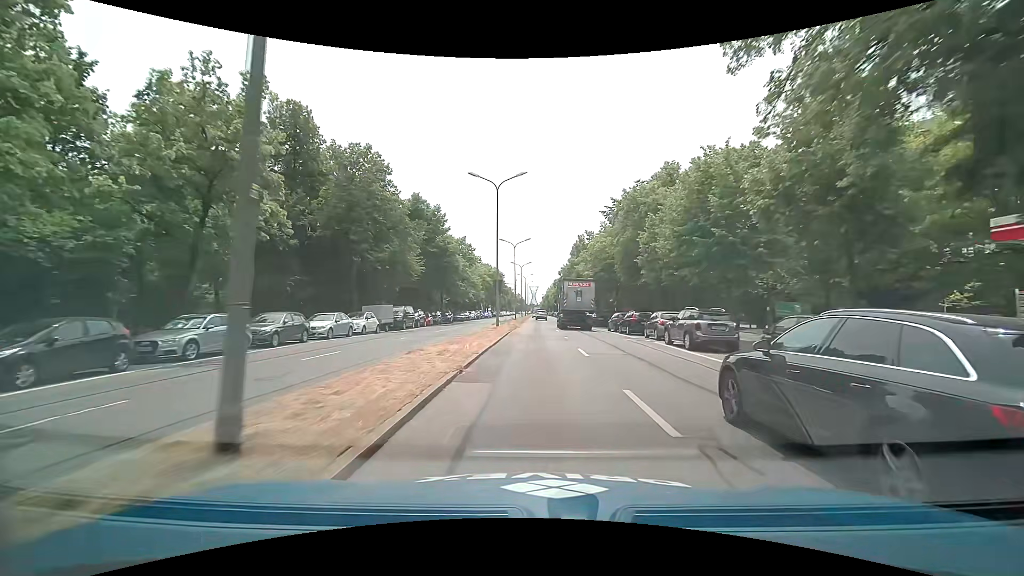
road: primary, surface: asphalt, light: Day
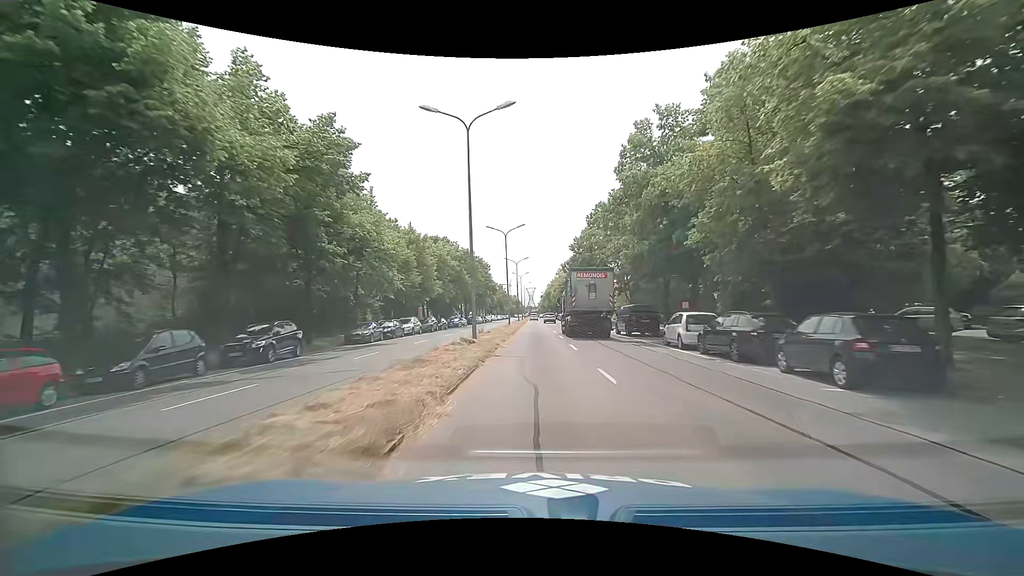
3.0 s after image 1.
(+0.6, +42.4) m; +1°
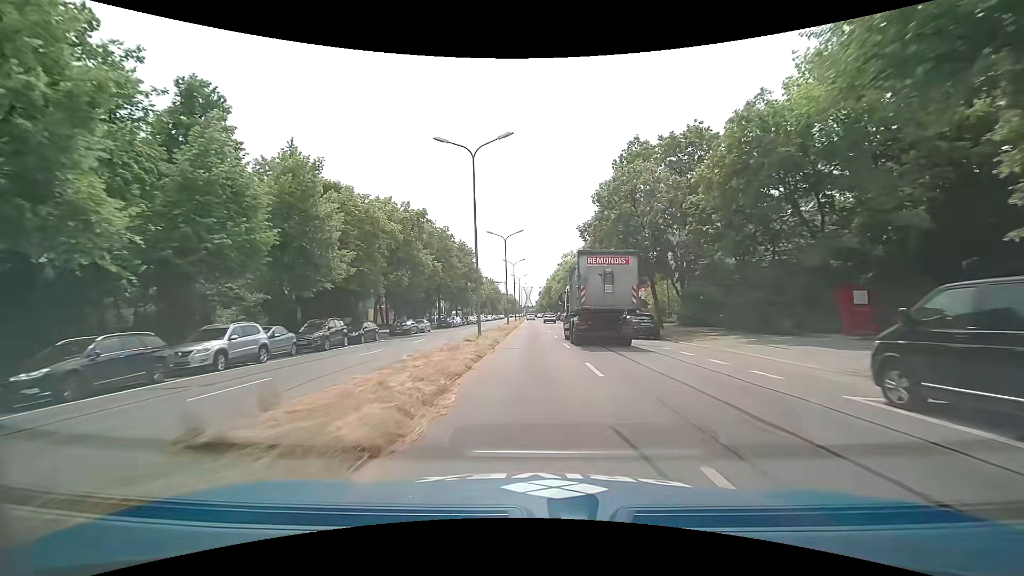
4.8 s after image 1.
(+0.1, +26.4) m; 0°
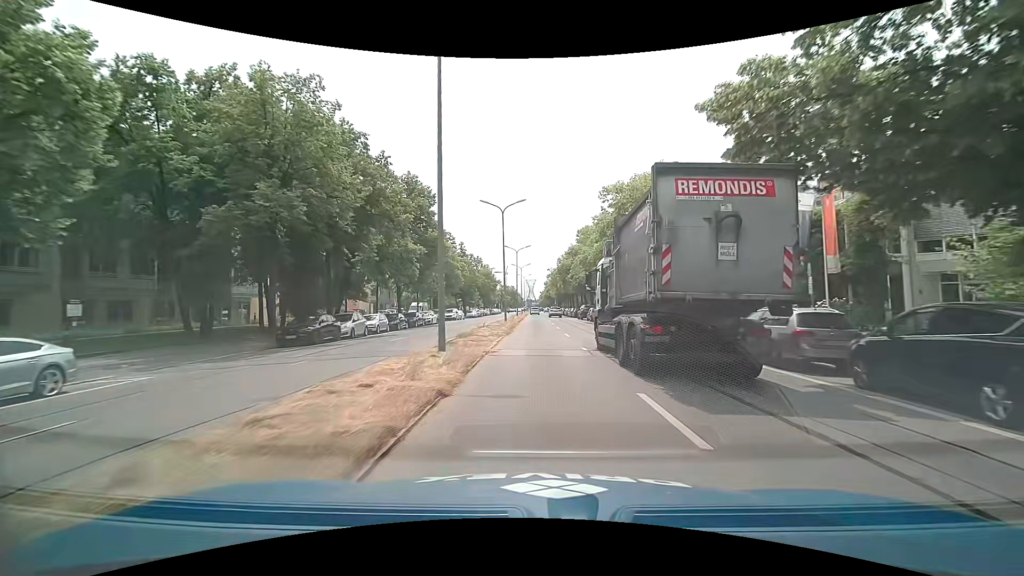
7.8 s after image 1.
(-0.1, +42.3) m; 0°
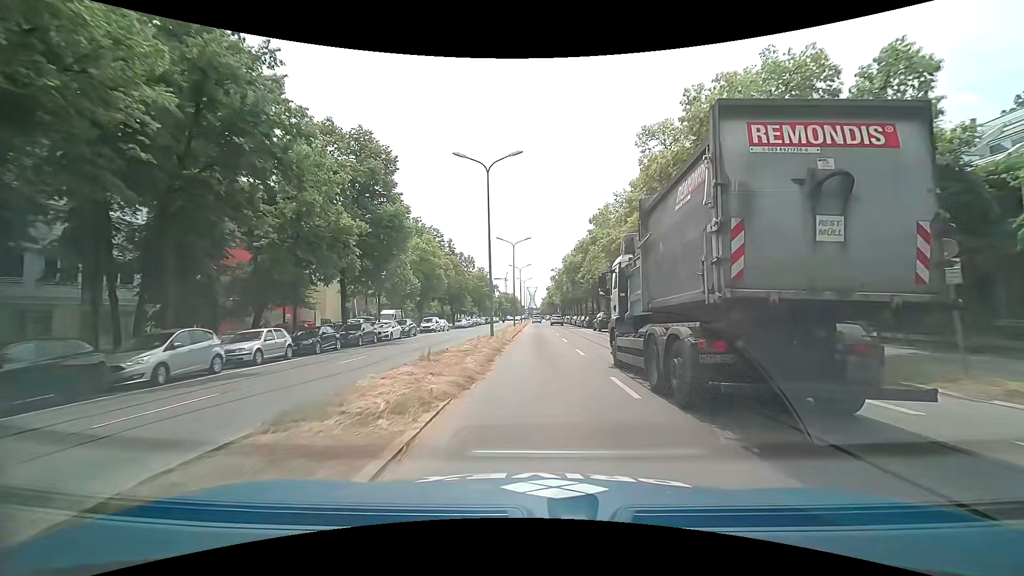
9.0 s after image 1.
(0.0, +15.2) m; 0°
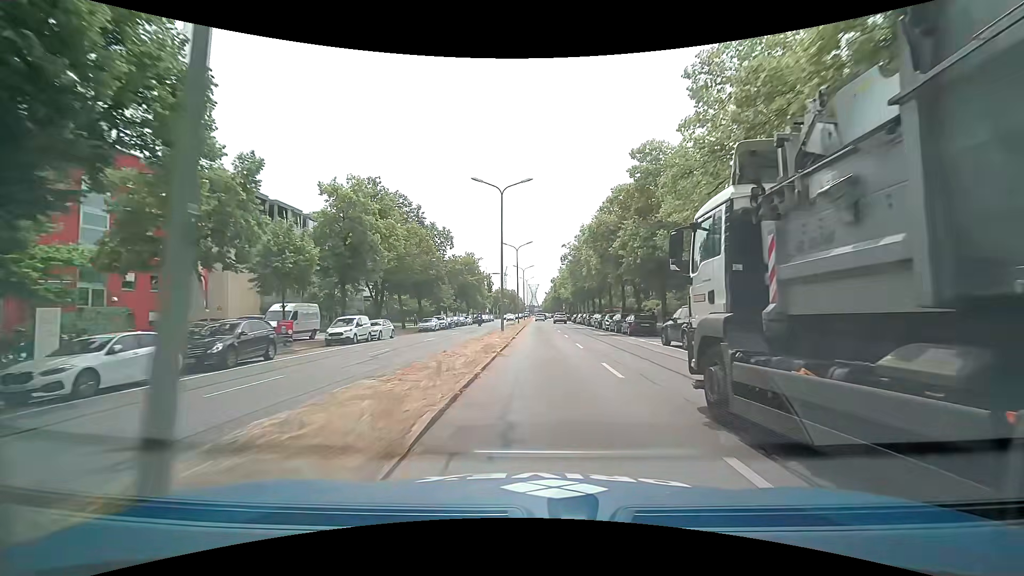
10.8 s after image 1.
(+0.1, +25.4) m; -1°
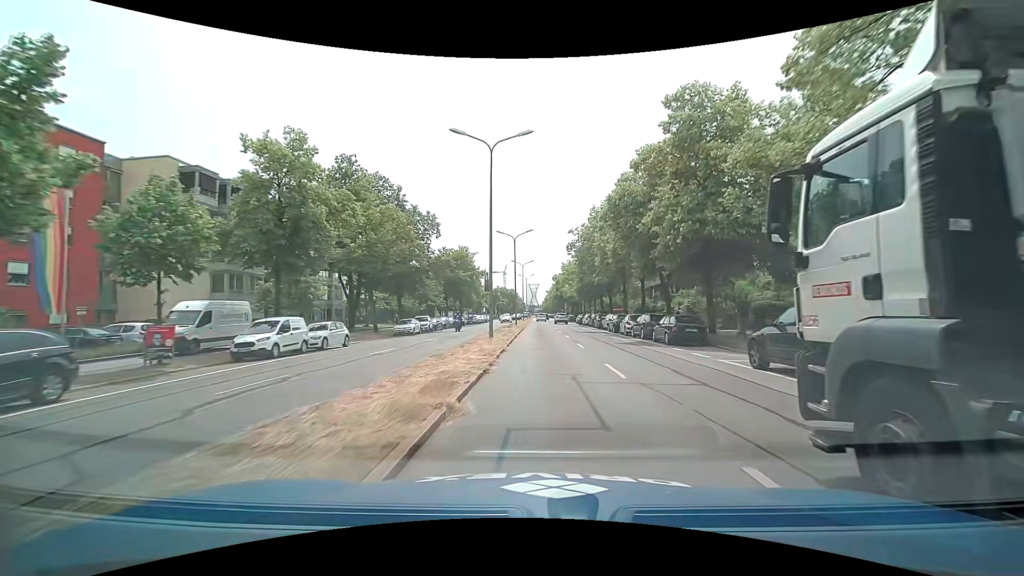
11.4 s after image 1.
(+0.1, +9.2) m; +1°
